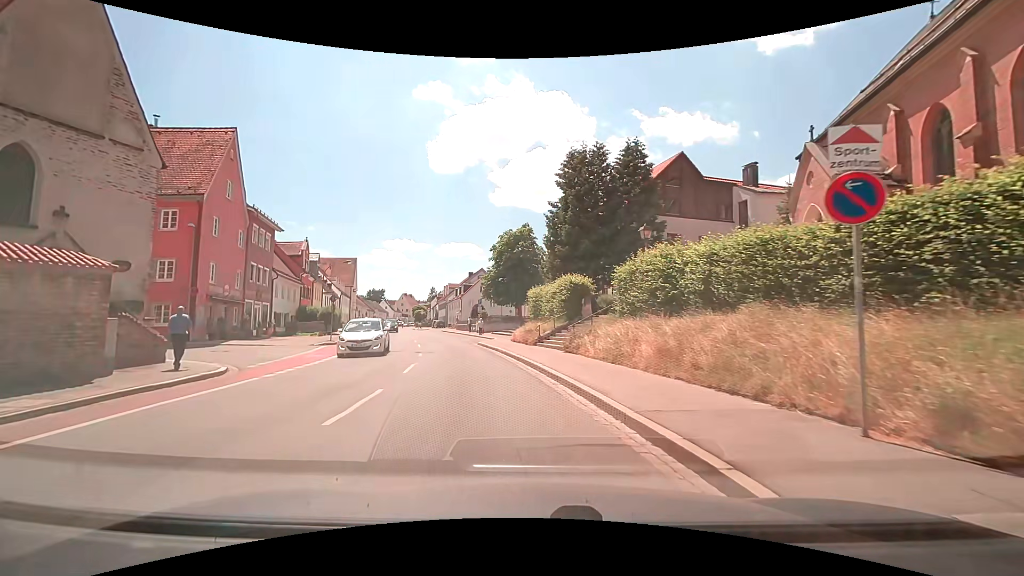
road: secondary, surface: asphalt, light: Day
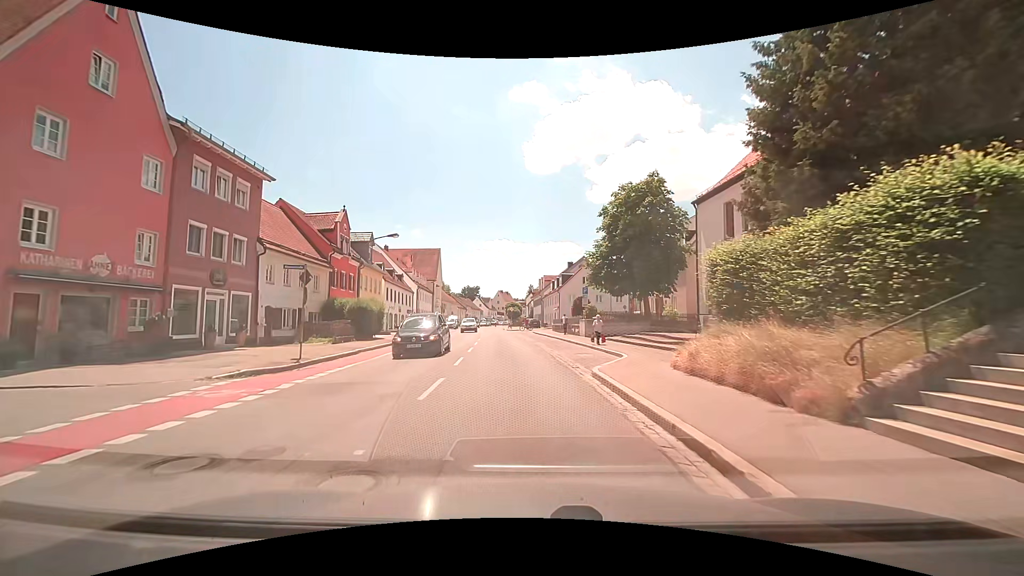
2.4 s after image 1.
(-2.0, +17.7) m; -11°
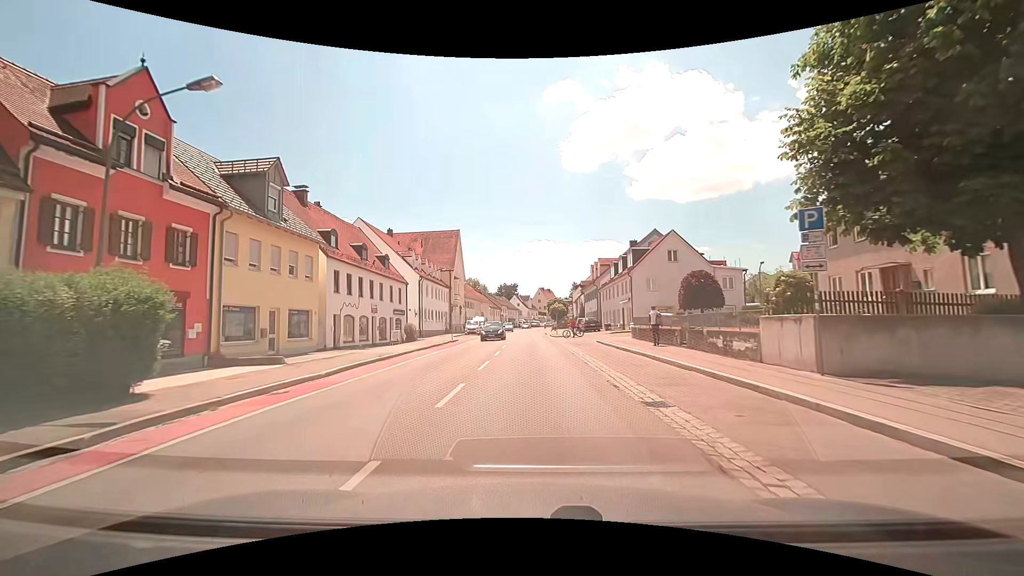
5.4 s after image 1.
(-1.3, +24.7) m; -5°
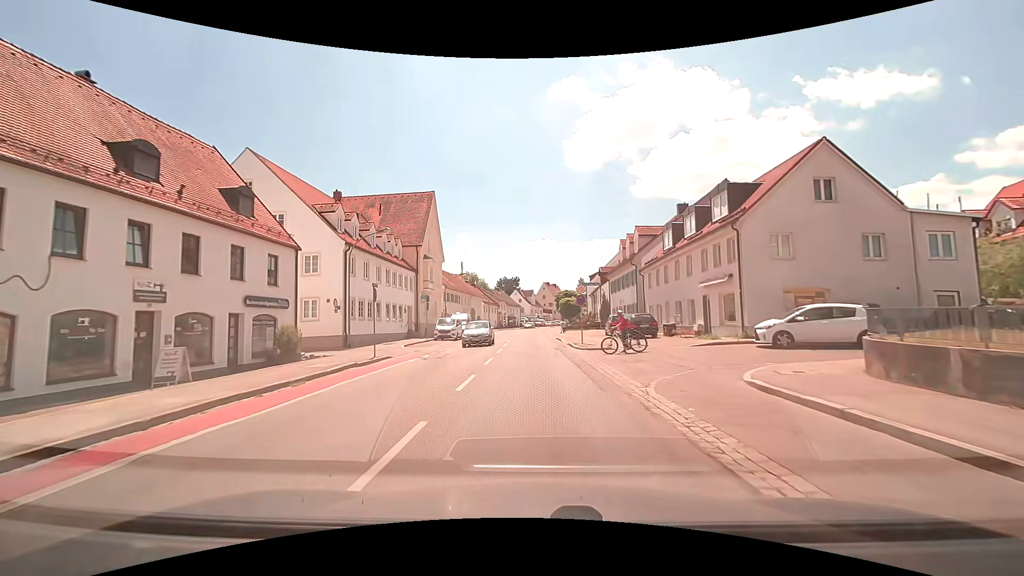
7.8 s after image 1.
(-0.3, +22.5) m; -1°
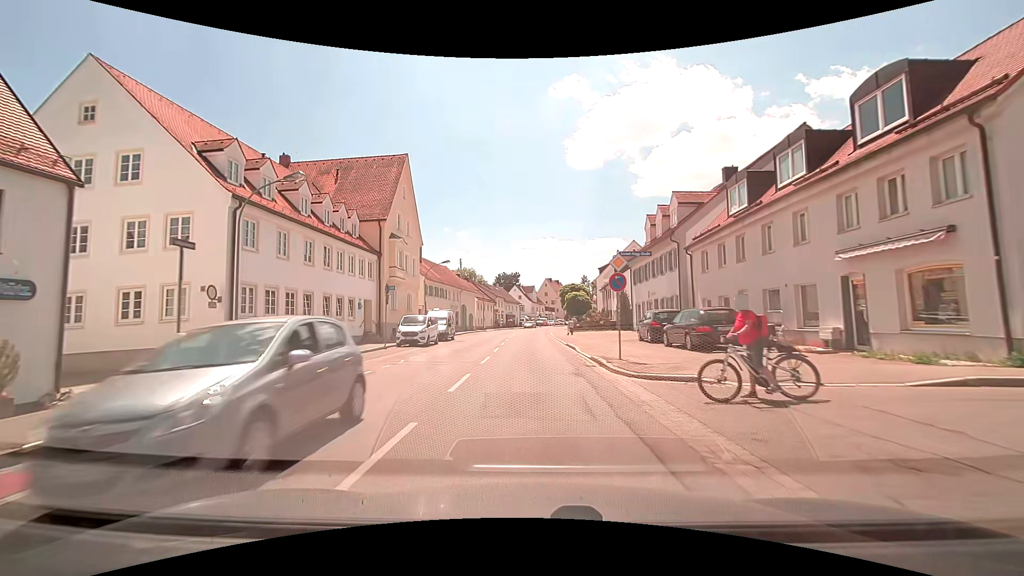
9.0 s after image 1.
(0.0, +12.1) m; 0°
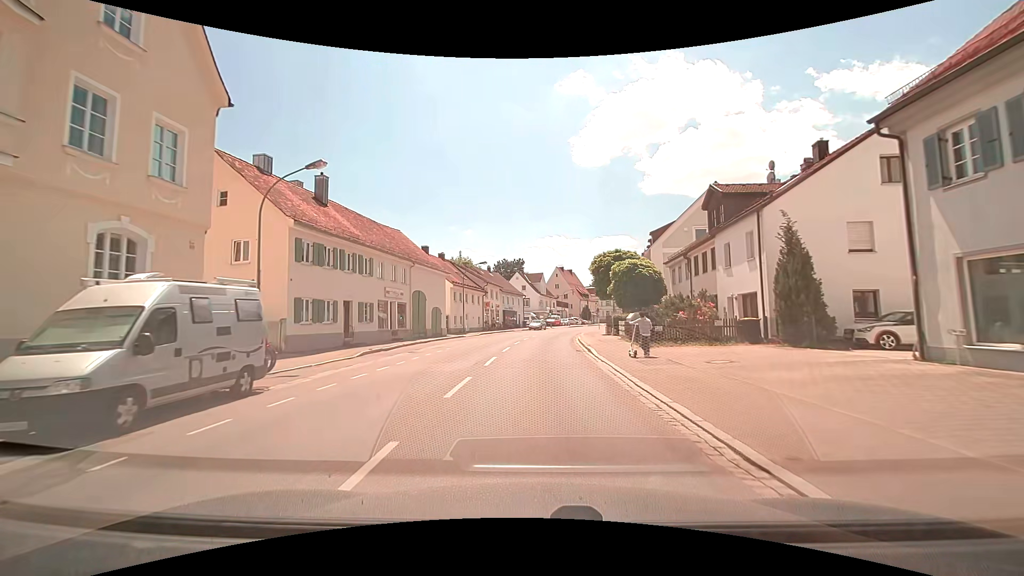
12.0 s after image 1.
(-0.4, +31.5) m; -1°
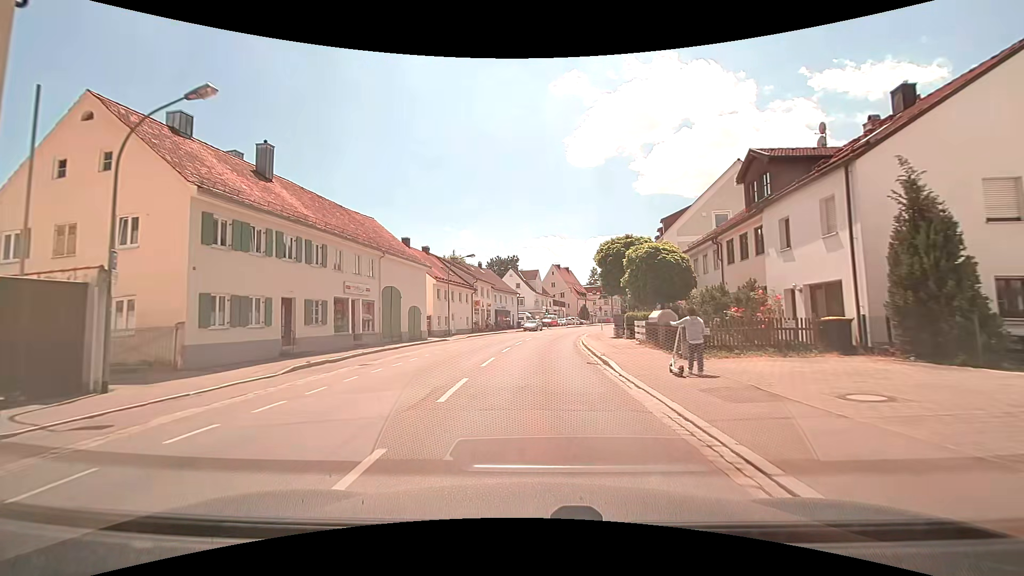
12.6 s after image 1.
(0.0, +6.3) m; 0°
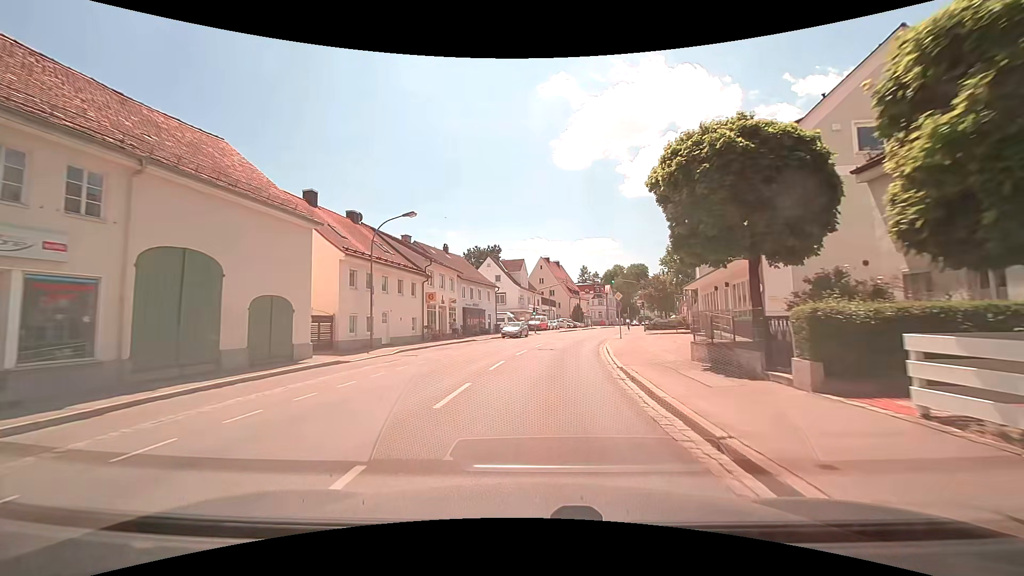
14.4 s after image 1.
(+0.3, +18.7) m; +1°
(0, +10) (+1, +20) (+2, +30) (+4, +40) (+6, +50) (+8, +59) (+11, +69) (+13, +79) (+16, +88) (+19, +98) m
